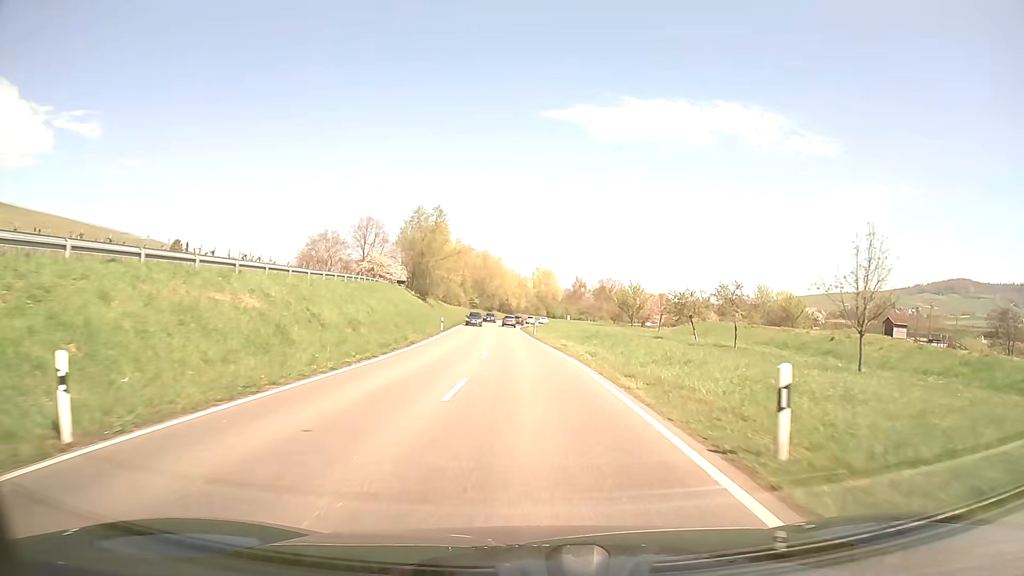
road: primary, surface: asphalt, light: Day
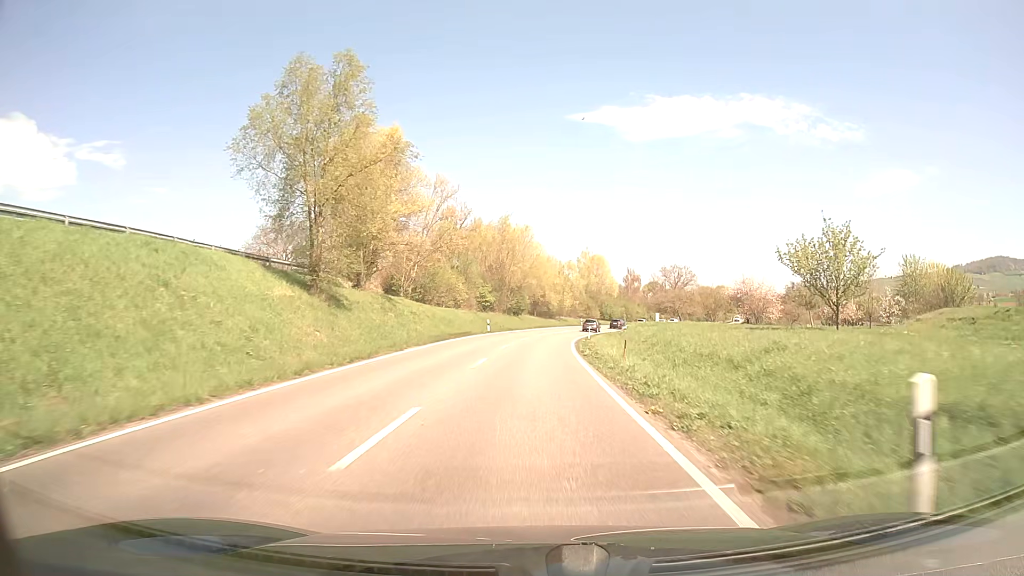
(-1.2, +53.5) m; -3°
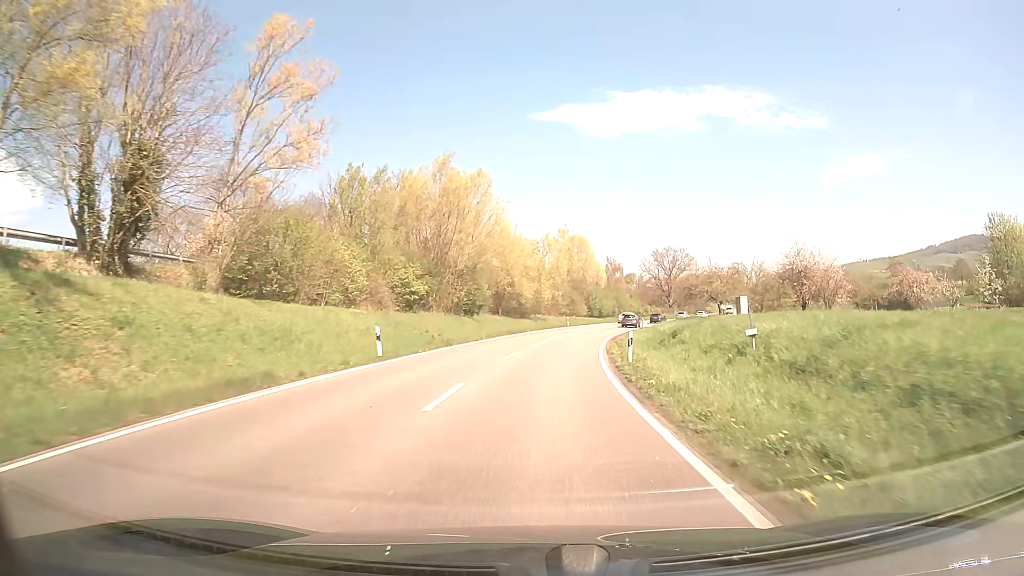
(+0.5, +32.0) m; +3°
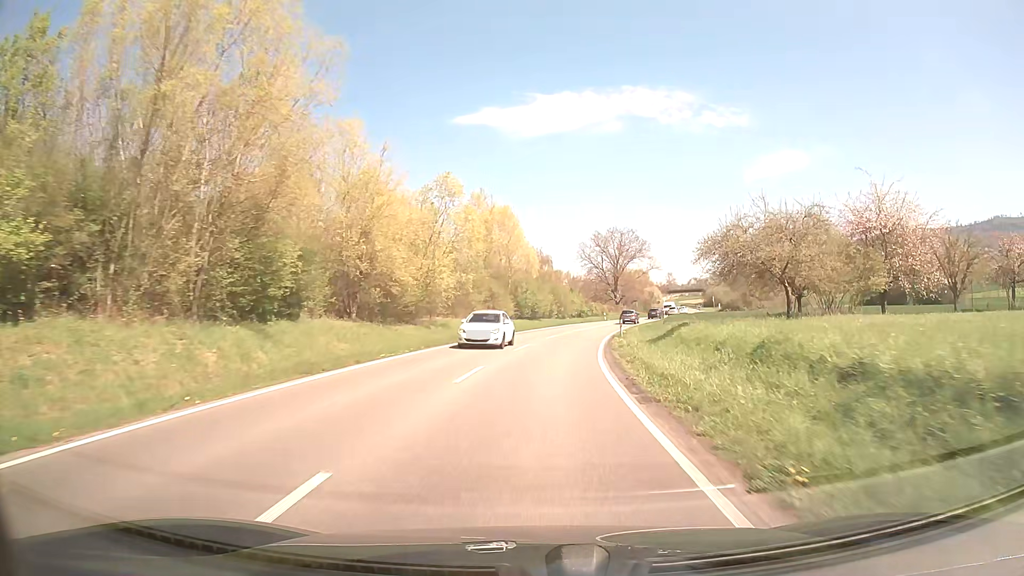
(+1.8, +31.8) m; +7°
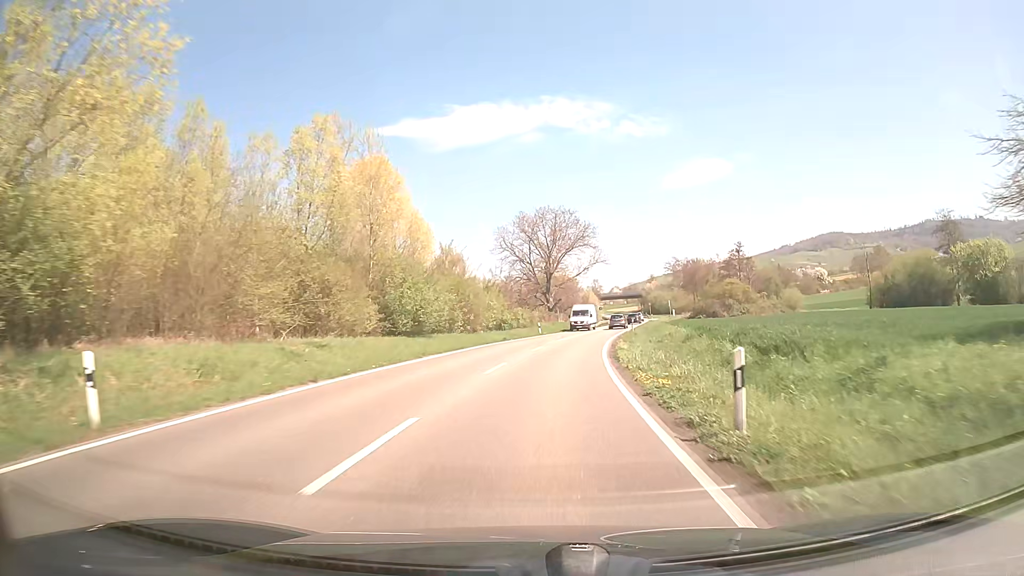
(+1.9, +32.0) m; +7°
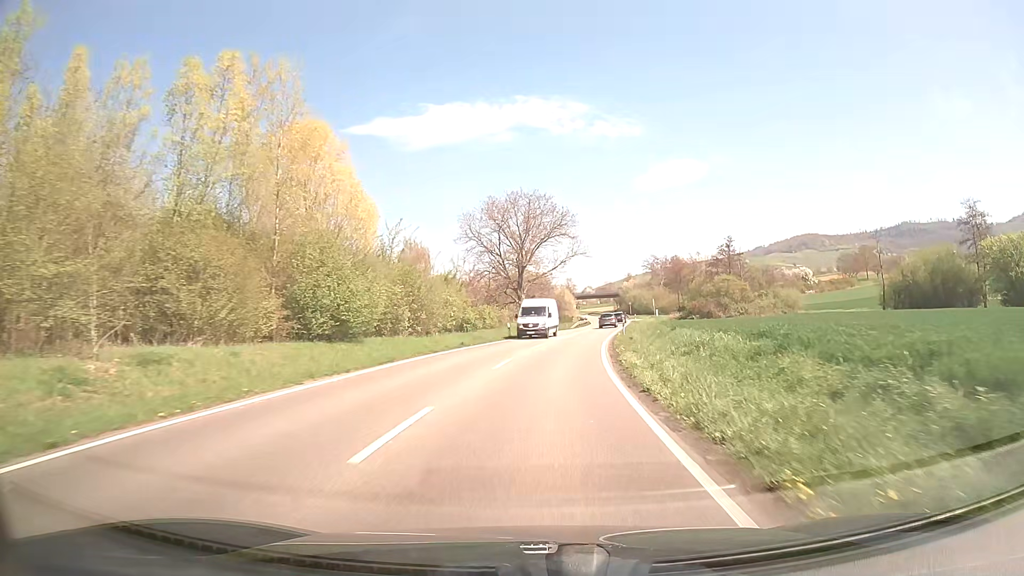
(+0.2, +10.7) m; +2°
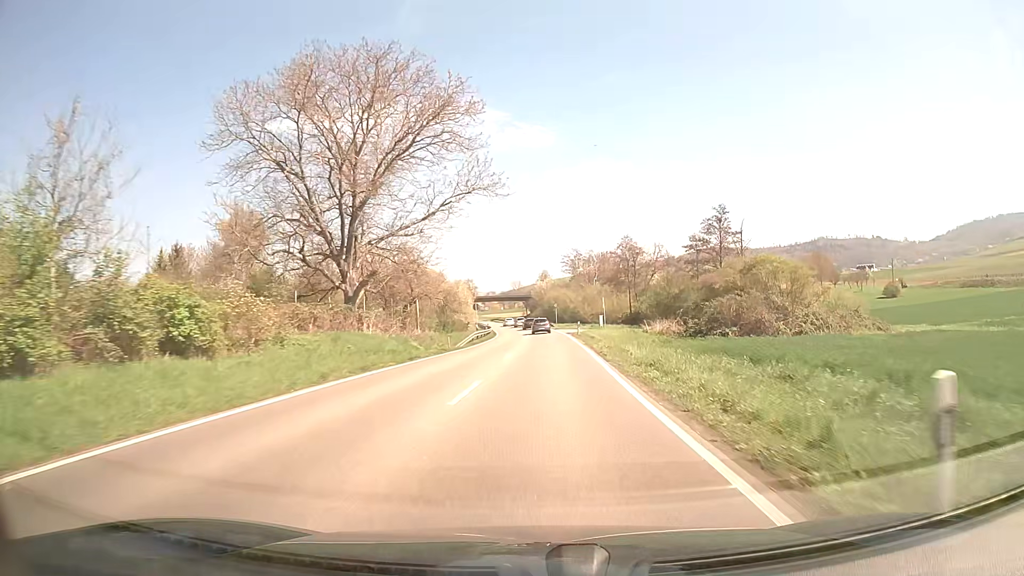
(+3.3, +43.0) m; +8°
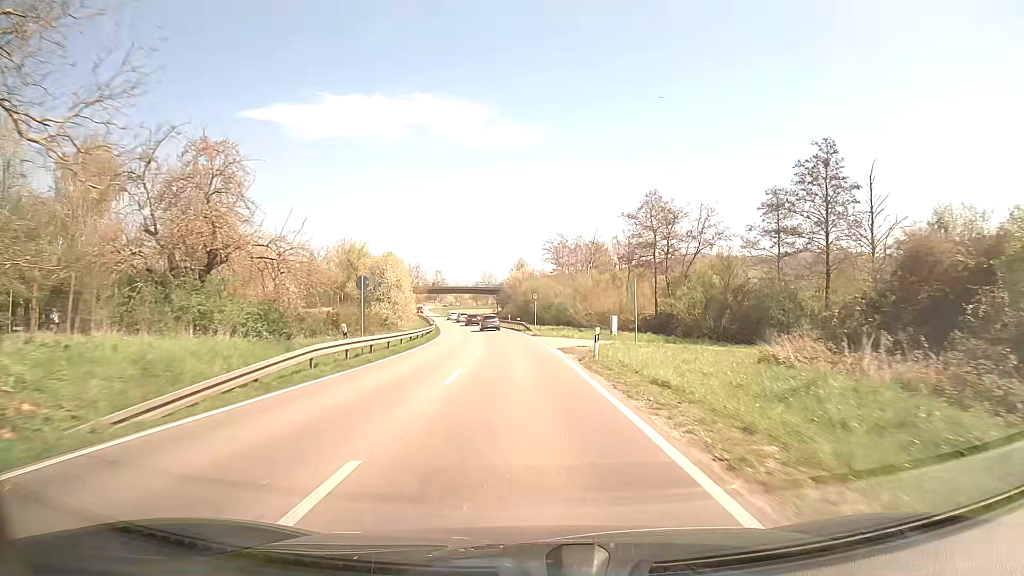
(+1.0, +32.4) m; +2°
(0, +10) (0, +20) (-1, +30) (-1, +40) (-2, +50) (-3, +60) (-4, +70) (-5, +80) (-6, +90) (-8, +100) m
